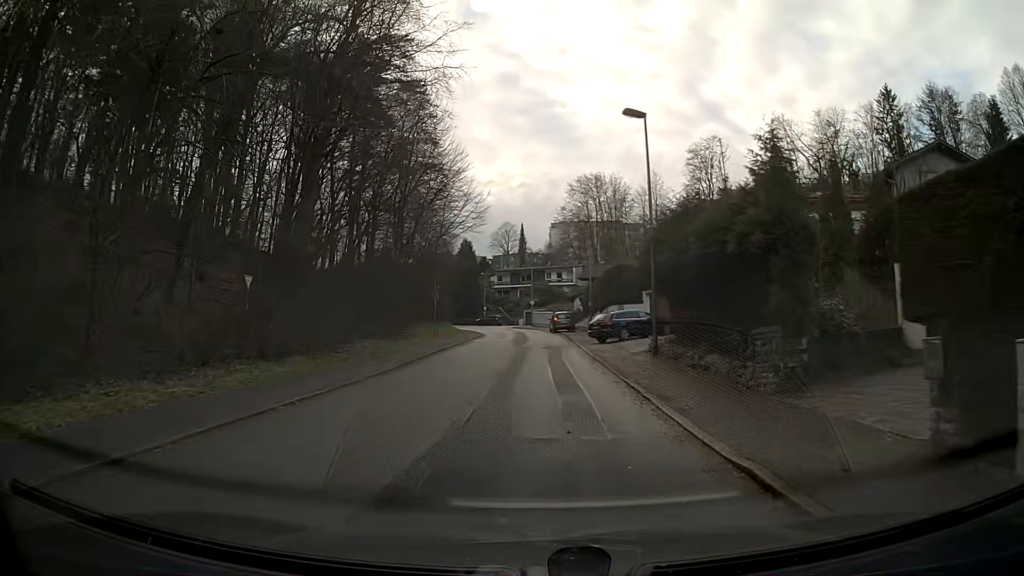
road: residential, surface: asphalt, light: Day
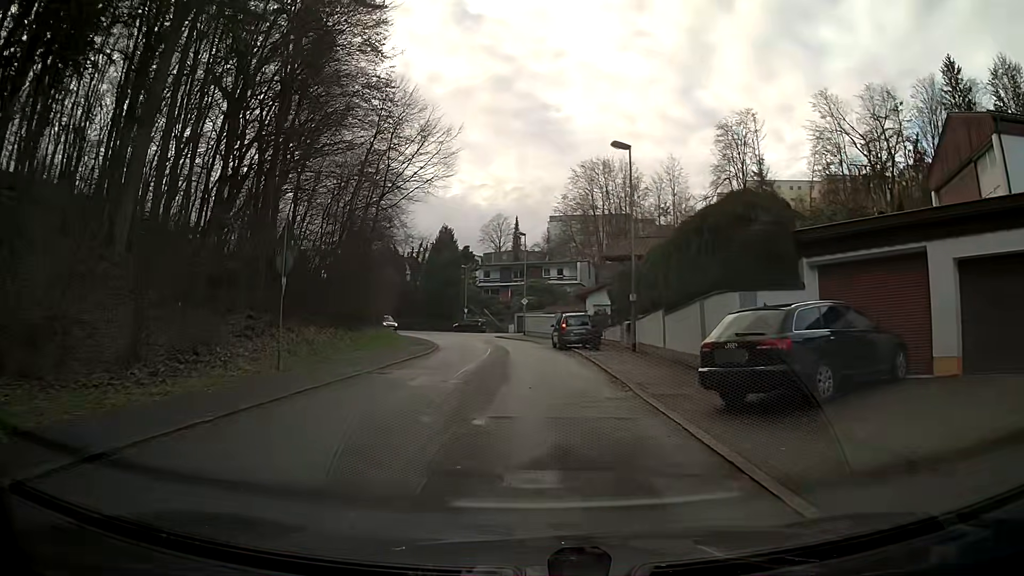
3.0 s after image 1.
(0.0, +23.1) m; 0°
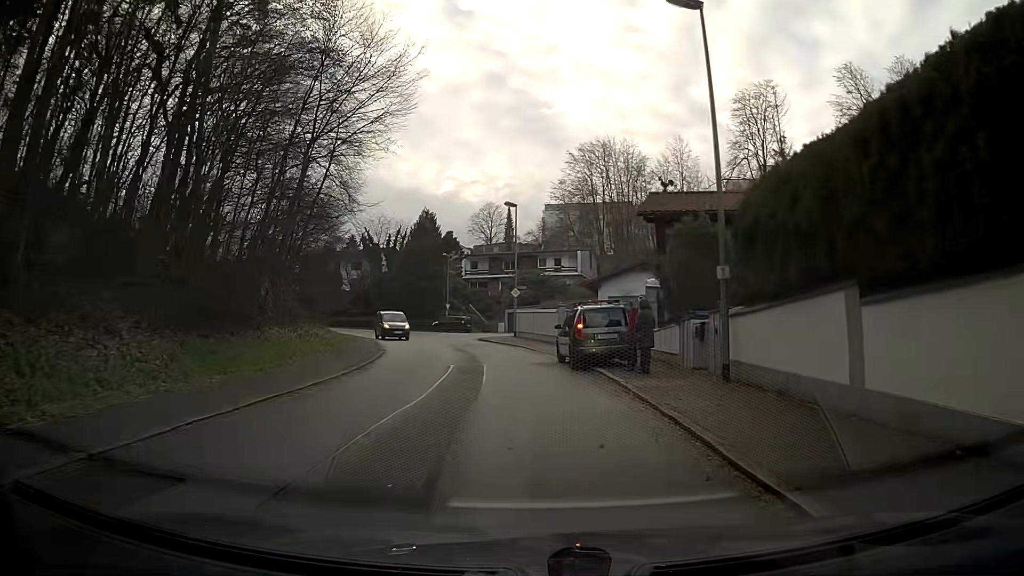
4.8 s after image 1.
(0.0, +12.4) m; 0°
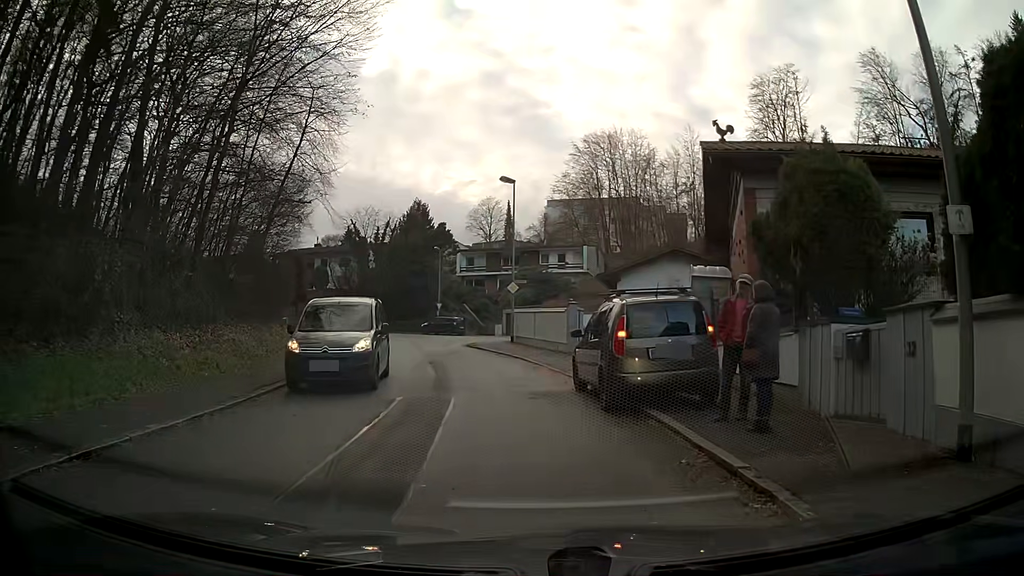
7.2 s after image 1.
(0.0, +7.2) m; -1°
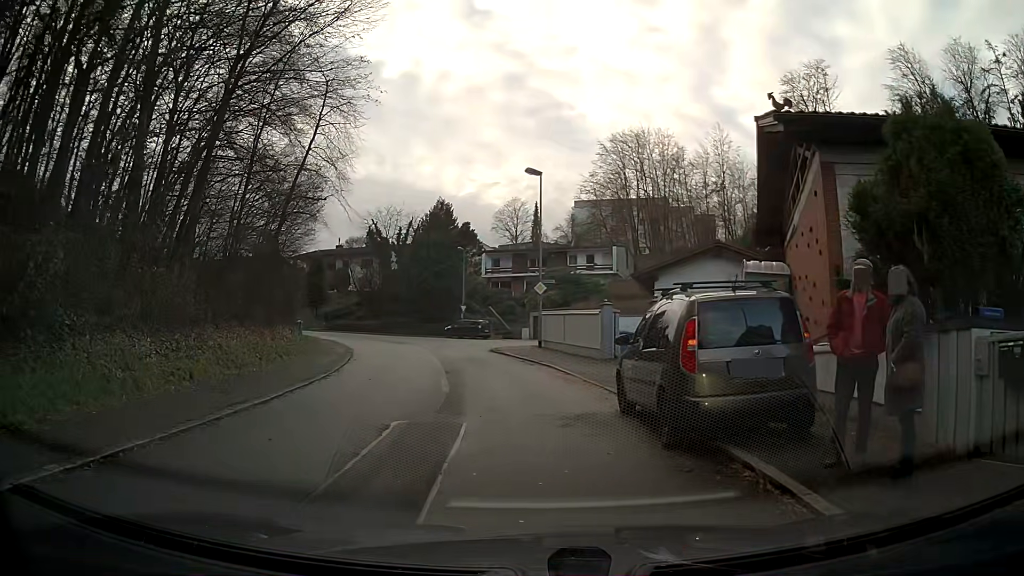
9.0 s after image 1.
(-0.1, +2.5) m; -2°
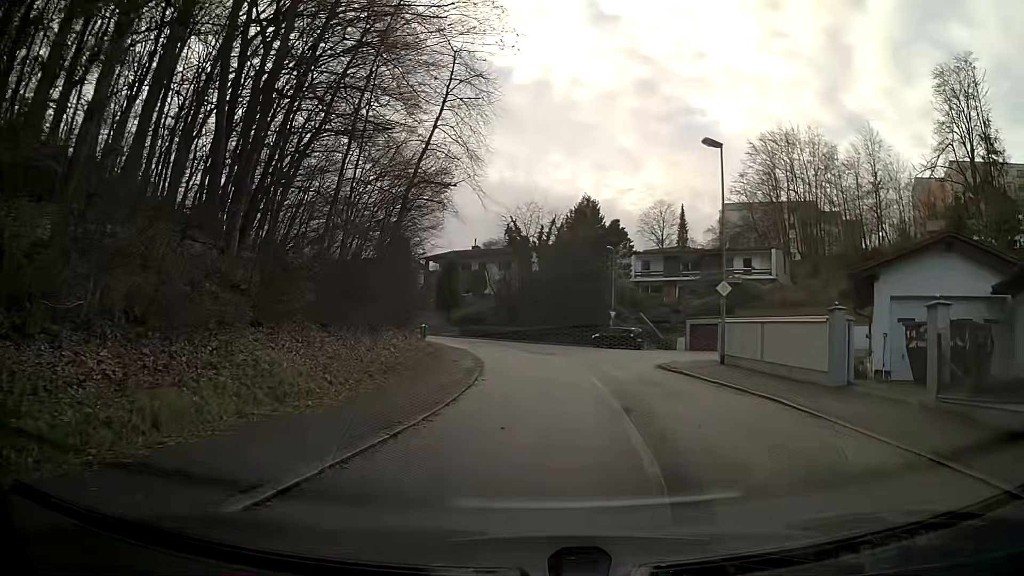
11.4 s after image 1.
(-1.1, +6.8) m; -9°
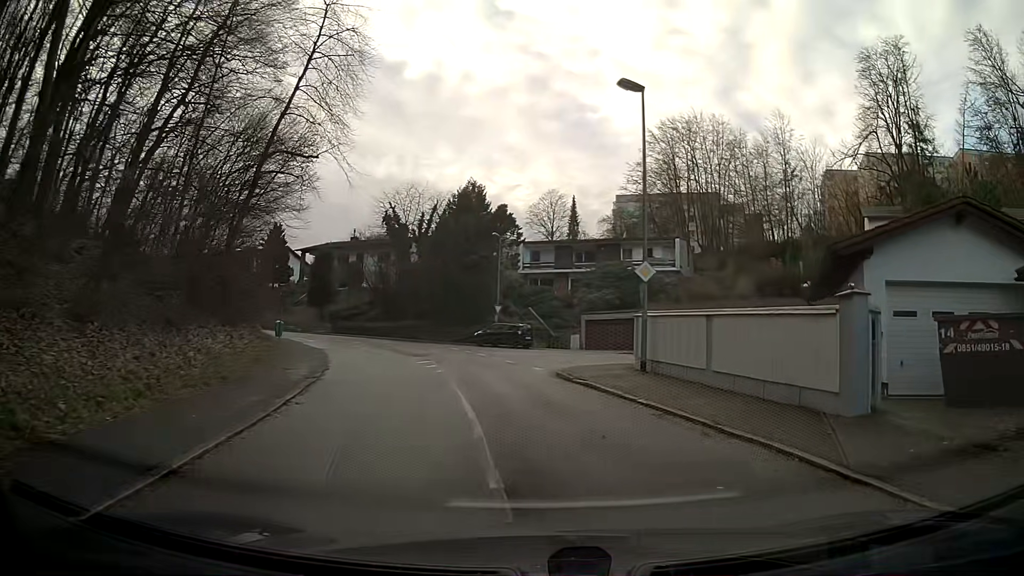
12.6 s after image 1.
(+0.4, +6.2) m; +7°
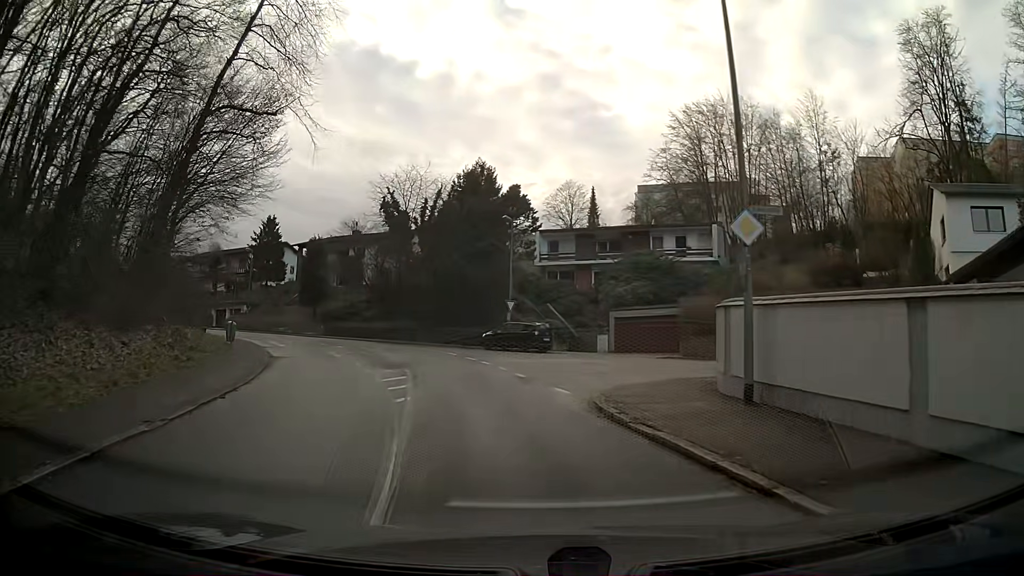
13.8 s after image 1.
(0.0, +7.9) m; -1°
